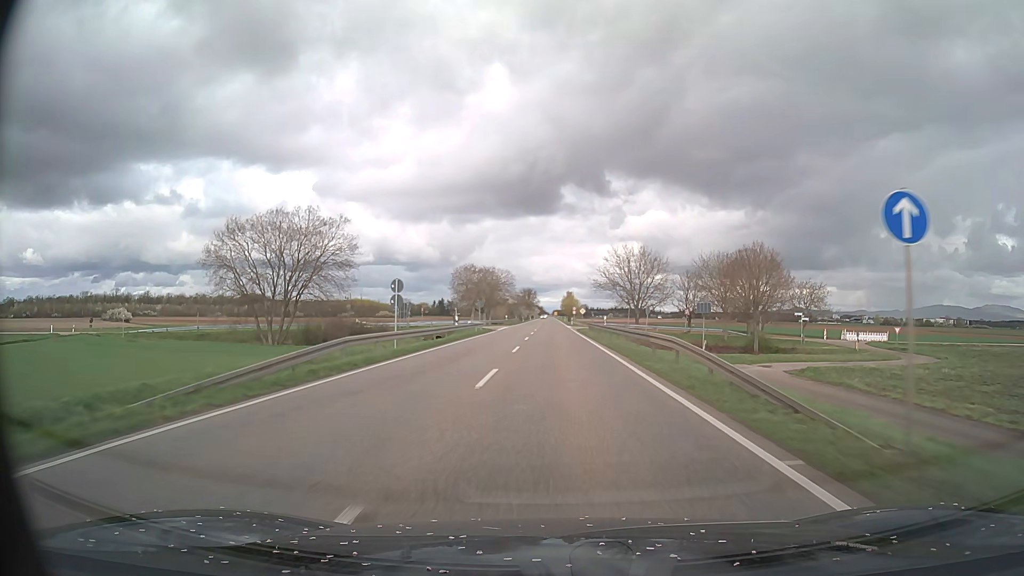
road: primary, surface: asphalt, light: Day
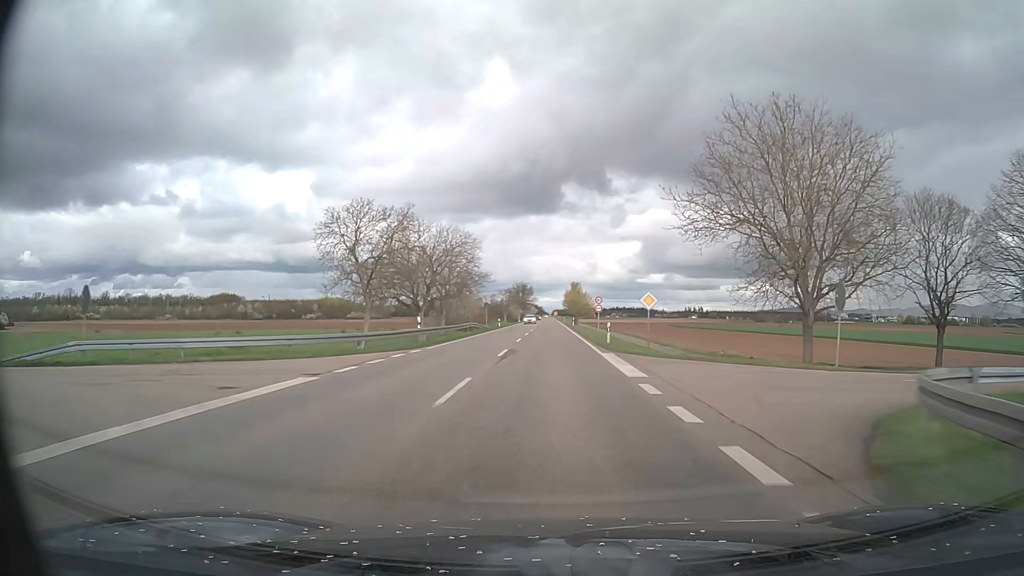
(0.0, +62.5) m; 0°
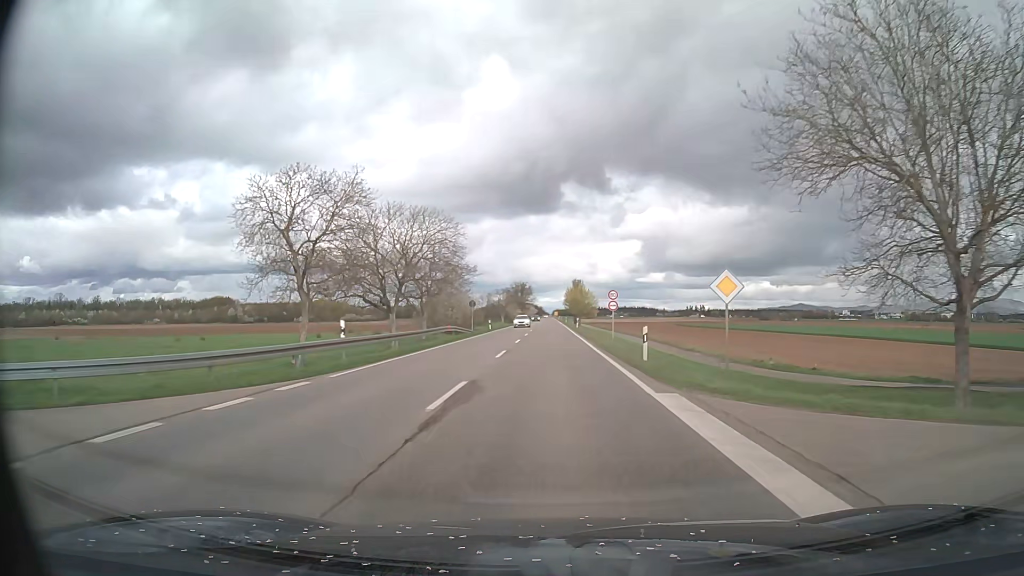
(0.0, +12.5) m; 0°
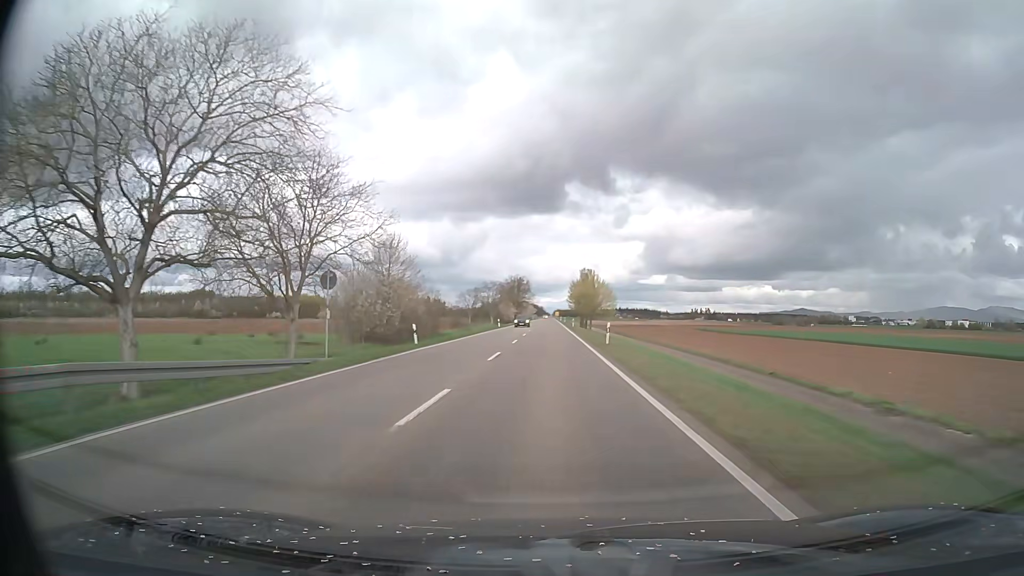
(0.0, +37.5) m; 0°
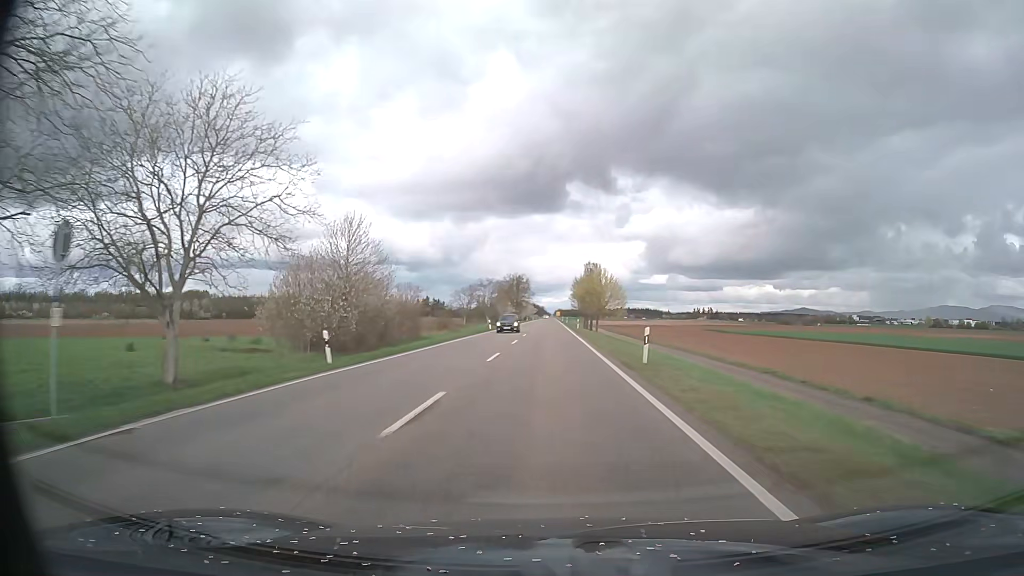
(0.0, +12.5) m; 0°
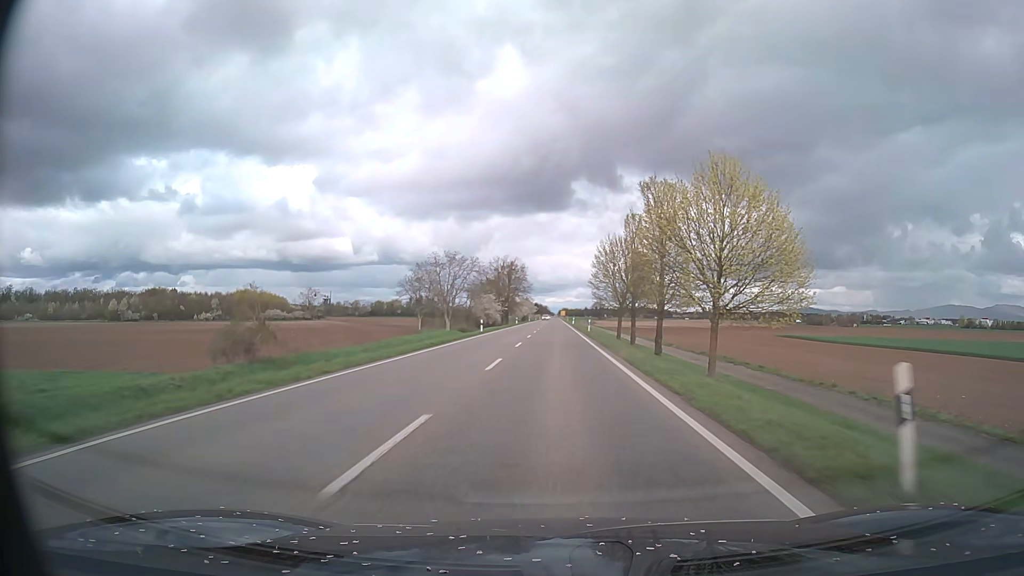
(-0.3, +62.6) m; 0°
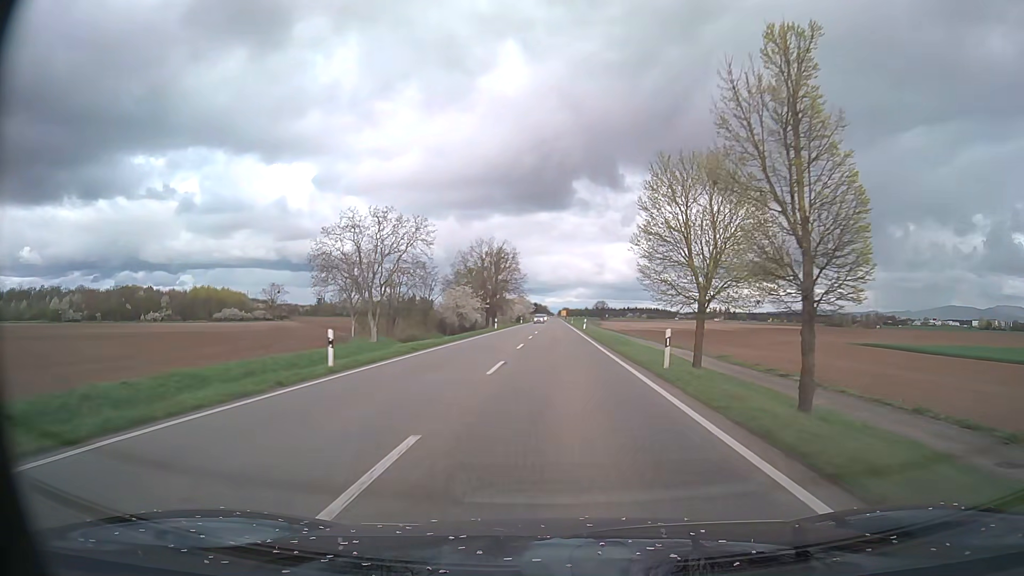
(0.0, +37.5) m; 0°
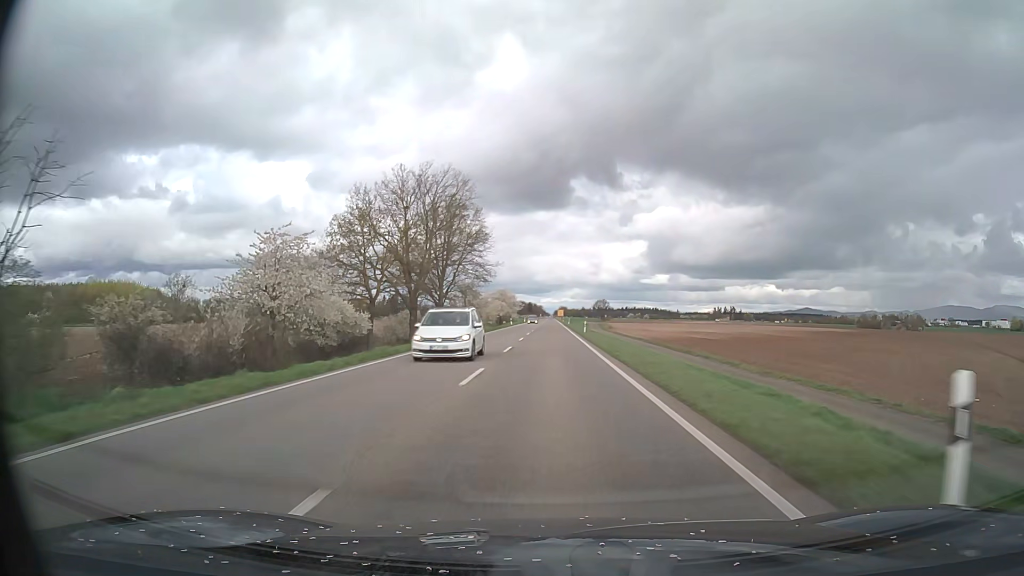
(+0.5, +62.6) m; 0°
(0, +10) (0, +20) (0, +30) (0, +40) (0, +50) (0, +60) (0, +70) (0, +80) (0, +90) (0, +100) m
